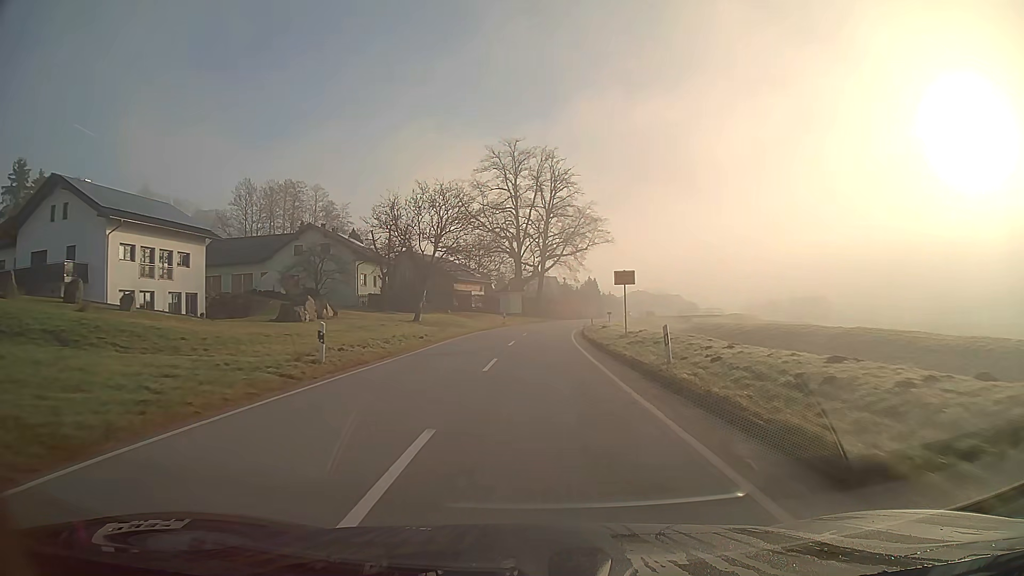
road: secondary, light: Day
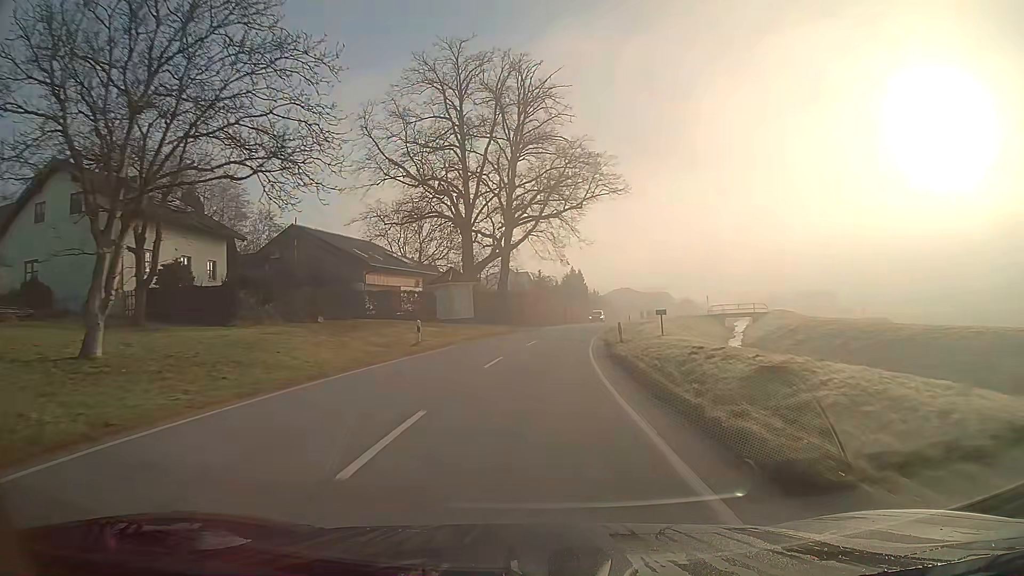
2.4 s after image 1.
(+0.7, +33.8) m; +3°
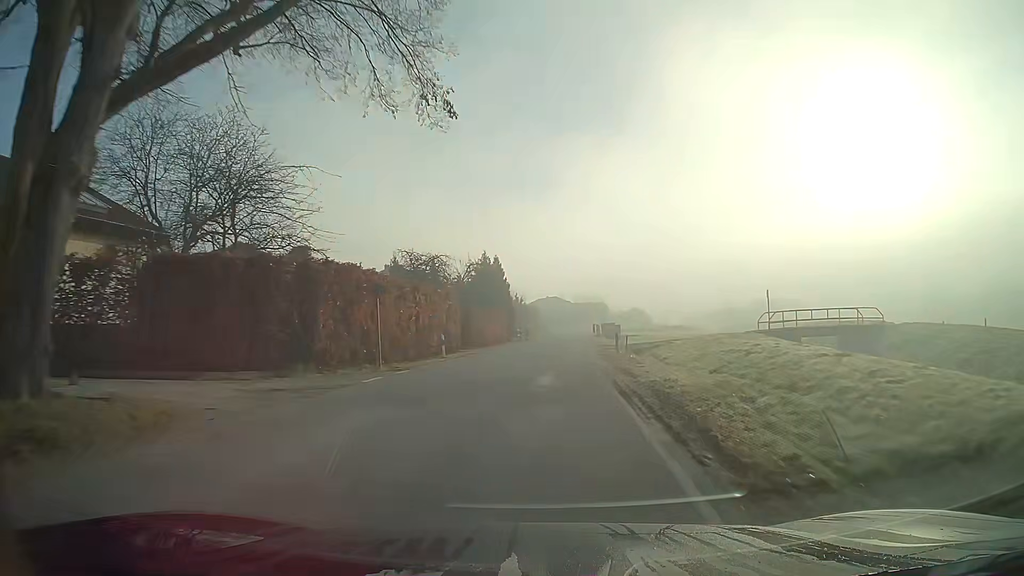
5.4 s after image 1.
(+2.5, +41.2) m; +7°
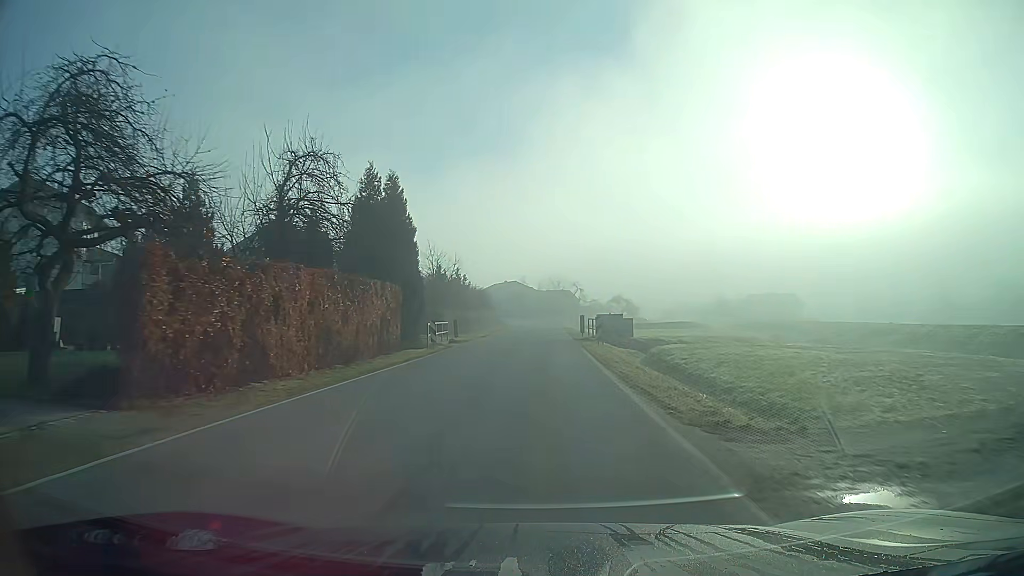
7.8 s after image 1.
(+1.2, +34.4) m; +3°
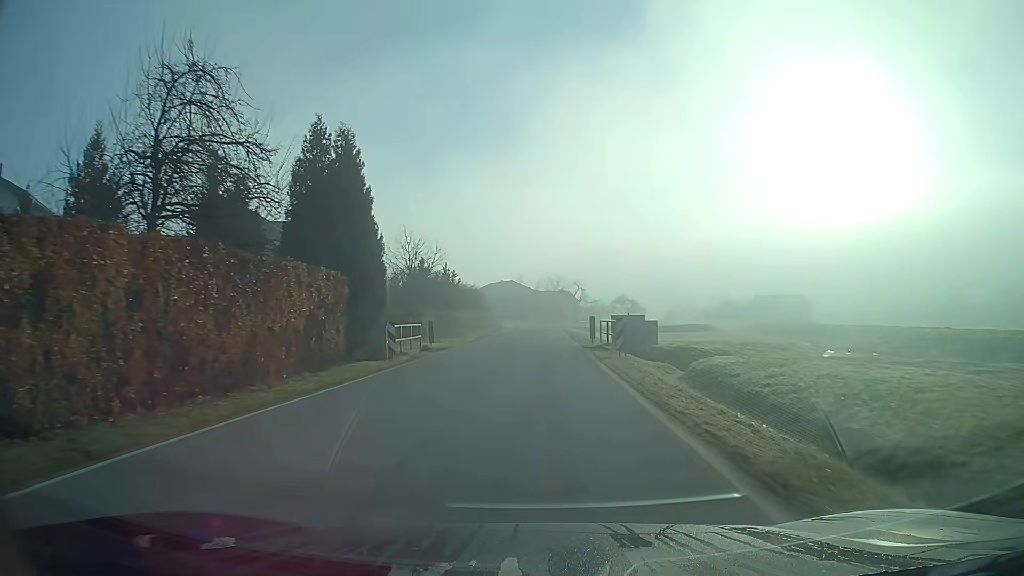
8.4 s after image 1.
(0.0, +8.4) m; 0°
